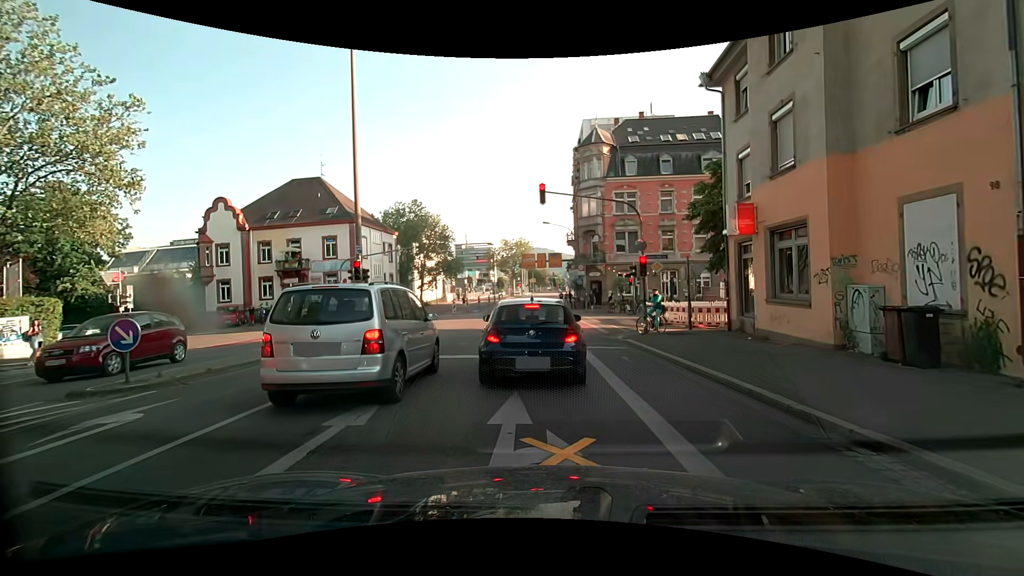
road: secondary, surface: asphalt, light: Day
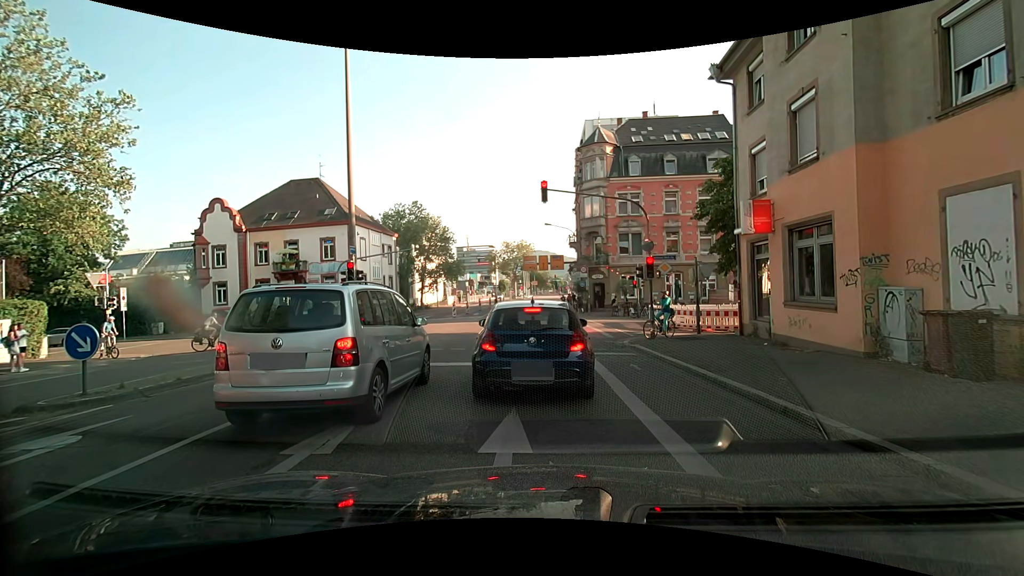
(0.0, +0.9) m; 0°
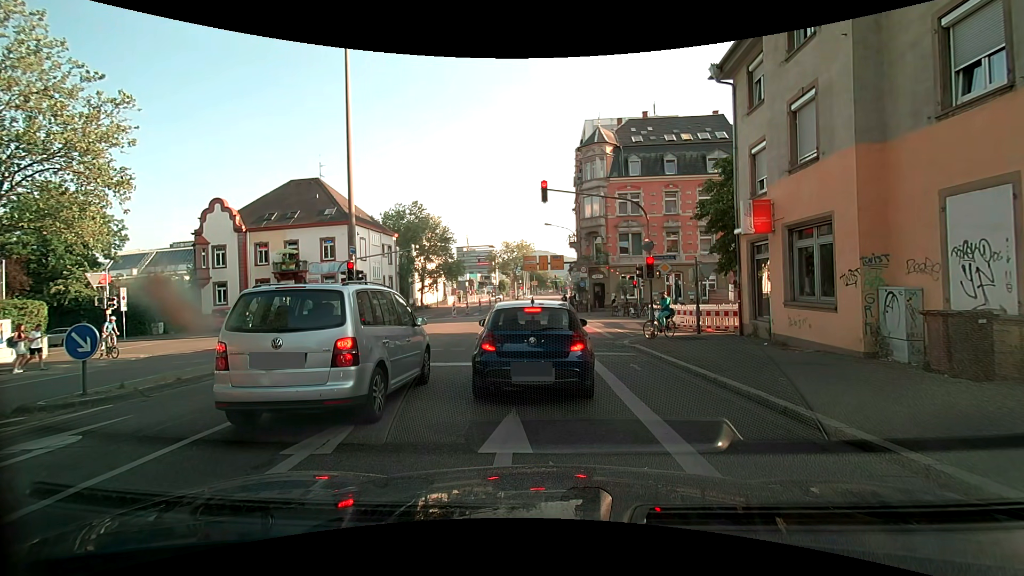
(0.0, 0.0) m; 0°
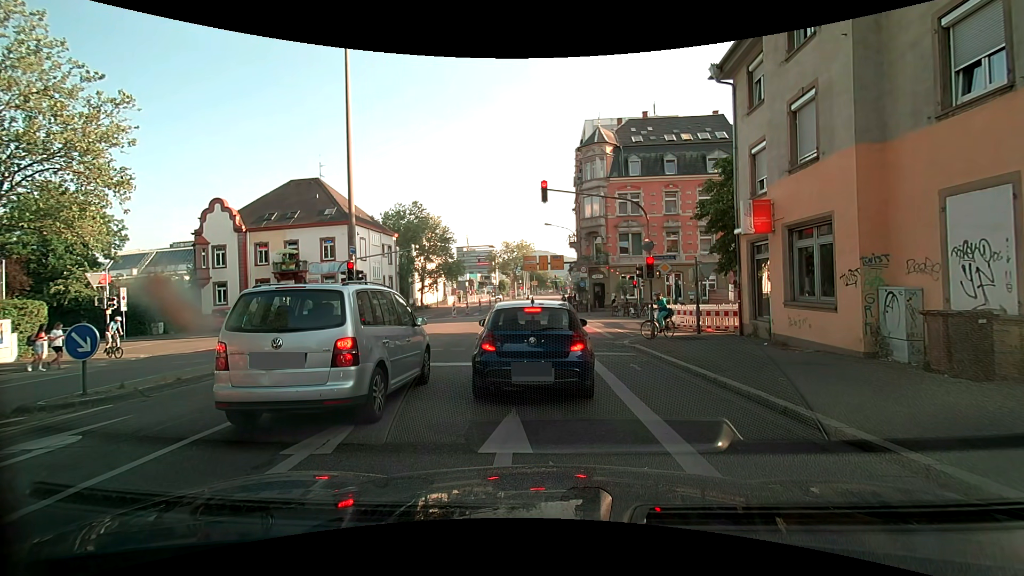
(0.0, 0.0) m; 0°
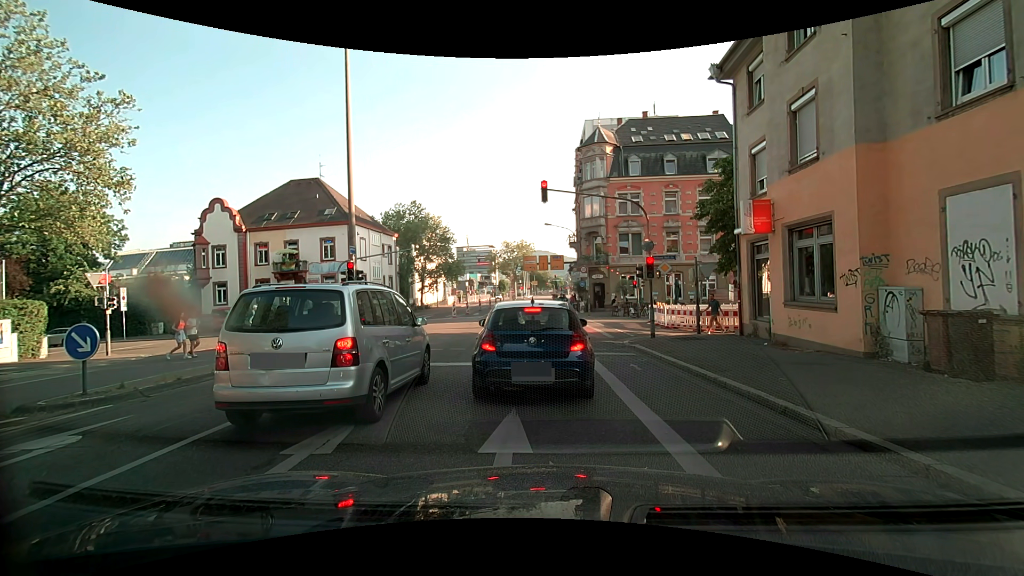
(0.0, 0.0) m; 0°
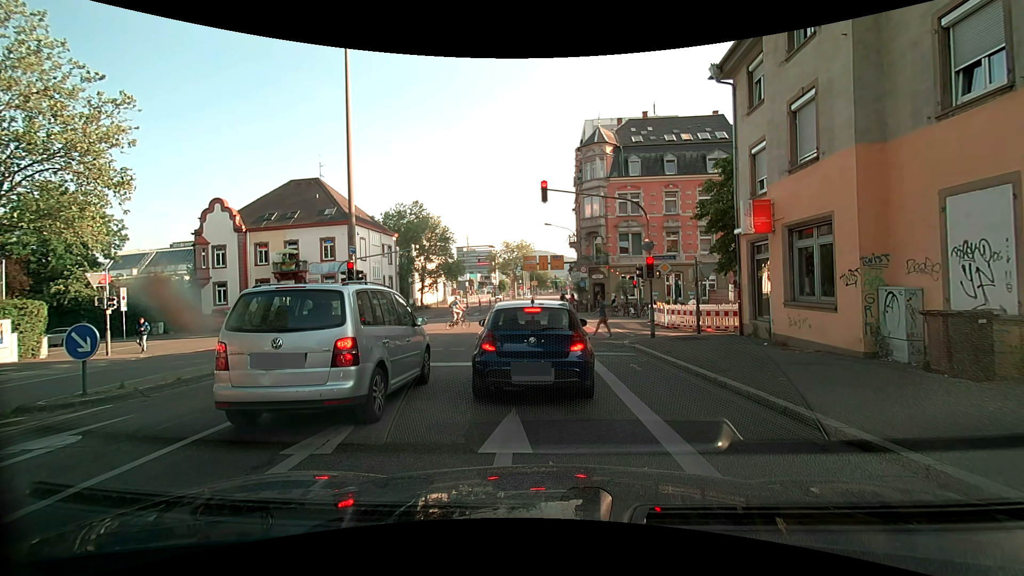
(0.0, 0.0) m; 0°
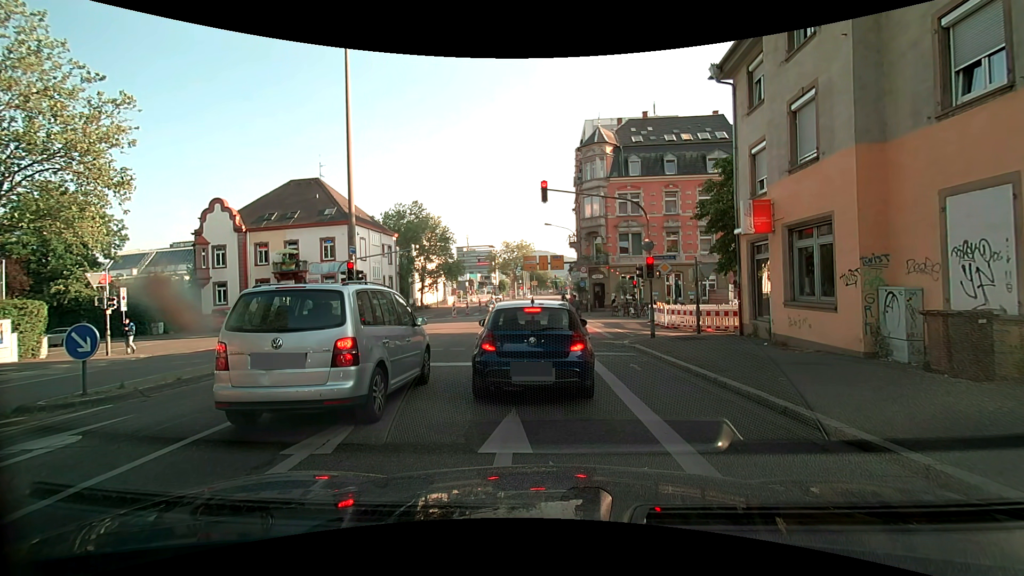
(0.0, 0.0) m; 0°
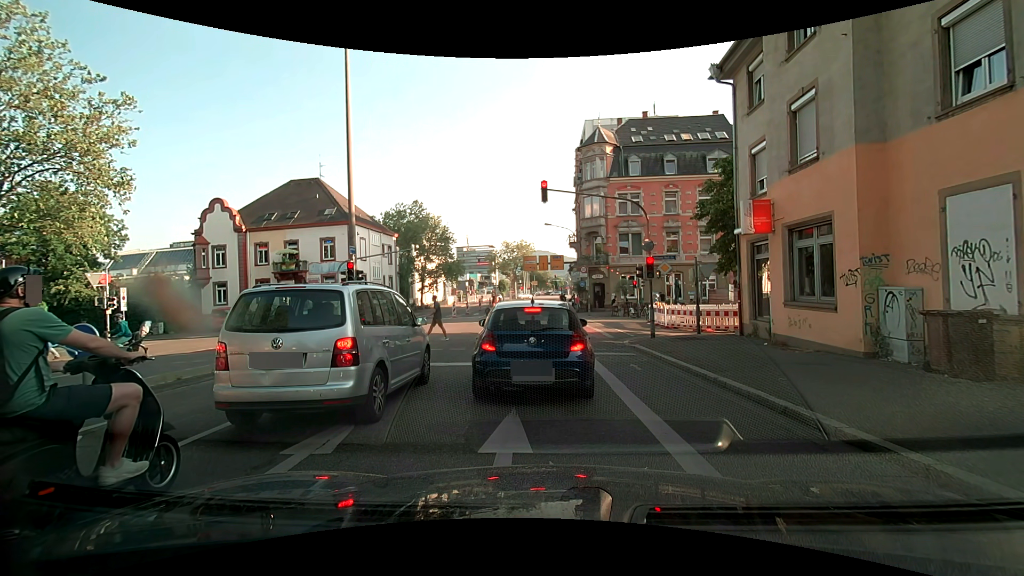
(0.0, 0.0) m; 0°
(0, +10) (0, +20) (0, +30) (0, +40) (0, +50) (0, +60) (0, +70) (+1, +80) (+2, +90) (+3, +100) m
